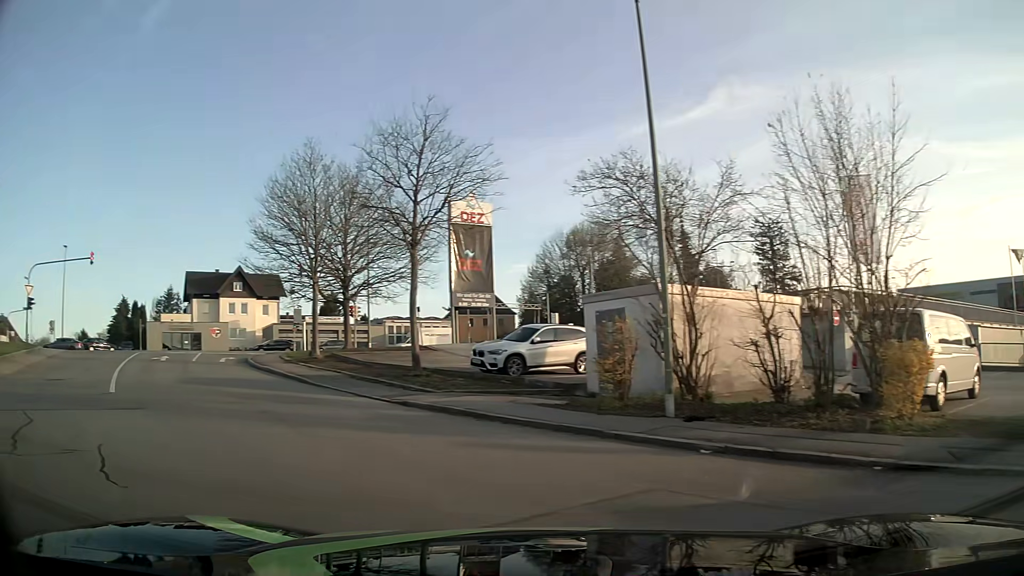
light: Day
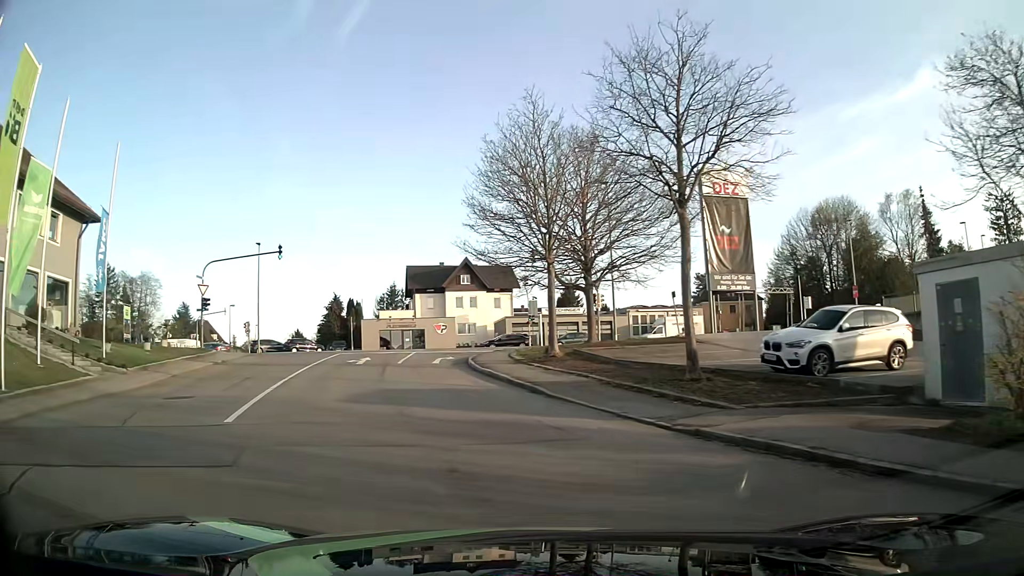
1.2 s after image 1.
(-1.3, +5.6) m; -21°
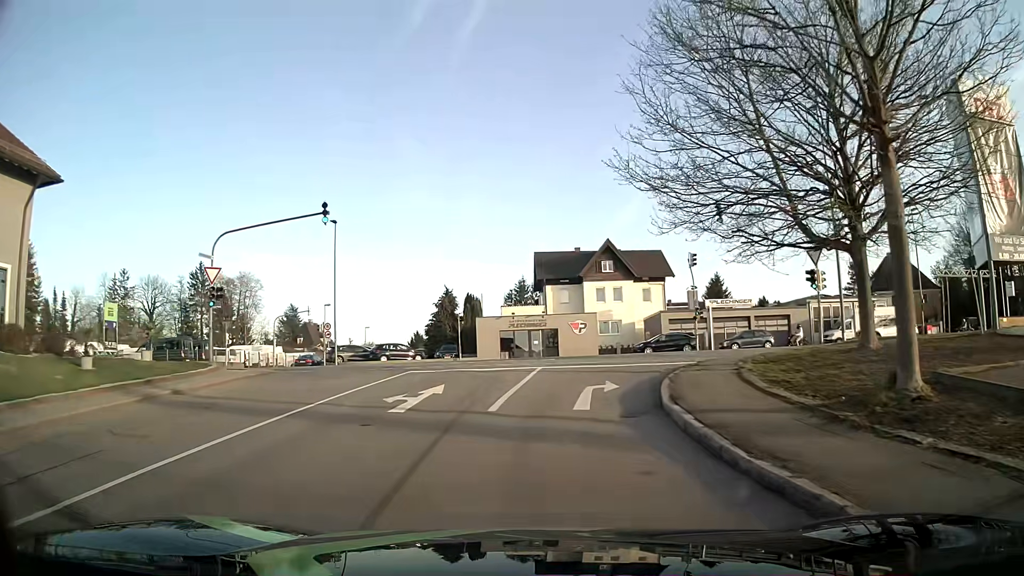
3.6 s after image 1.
(-2.2, +15.0) m; -12°
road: residential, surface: asphalt
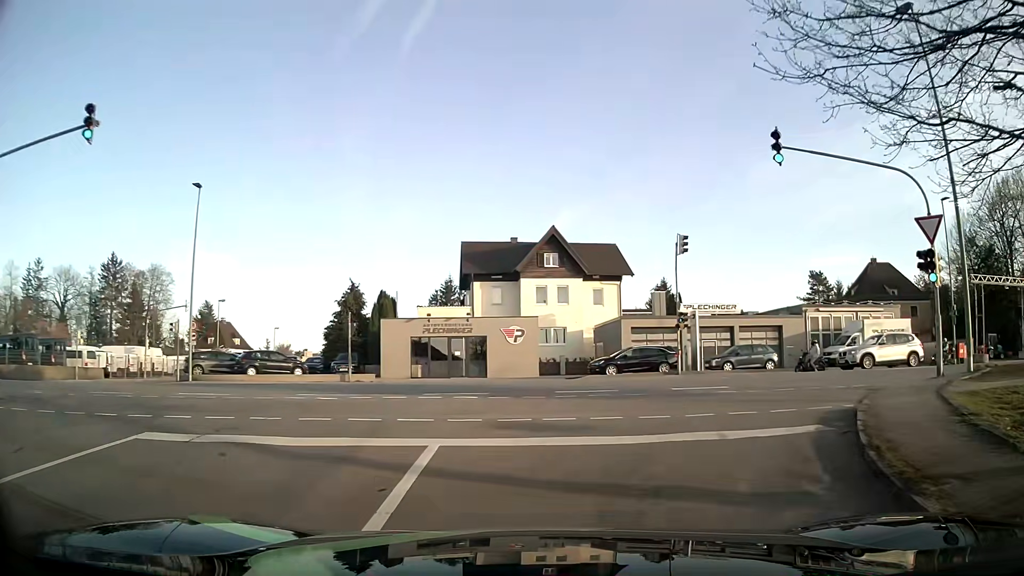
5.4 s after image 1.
(+0.3, +12.7) m; +6°
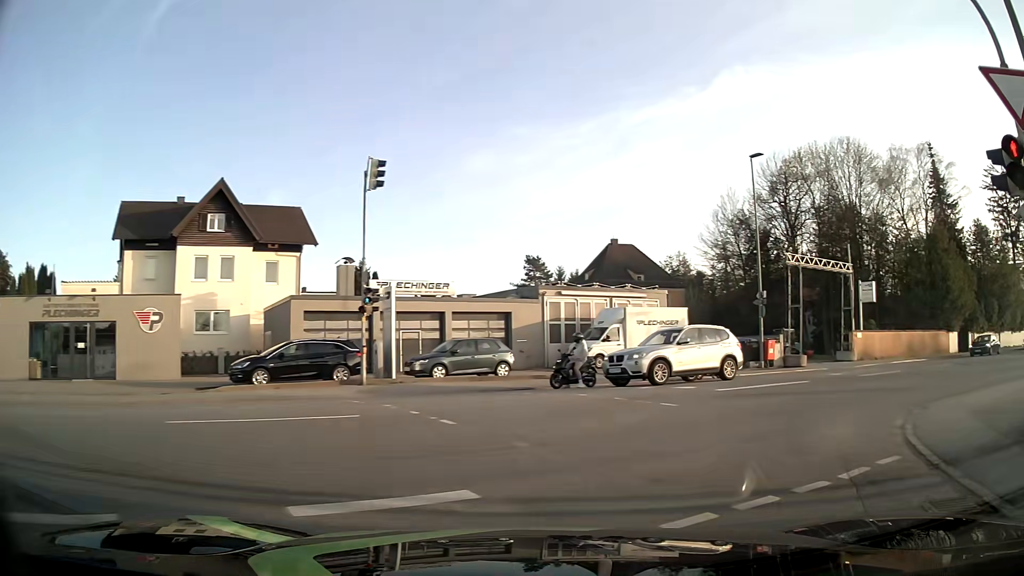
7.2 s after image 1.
(+2.2, +11.4) m; +25°
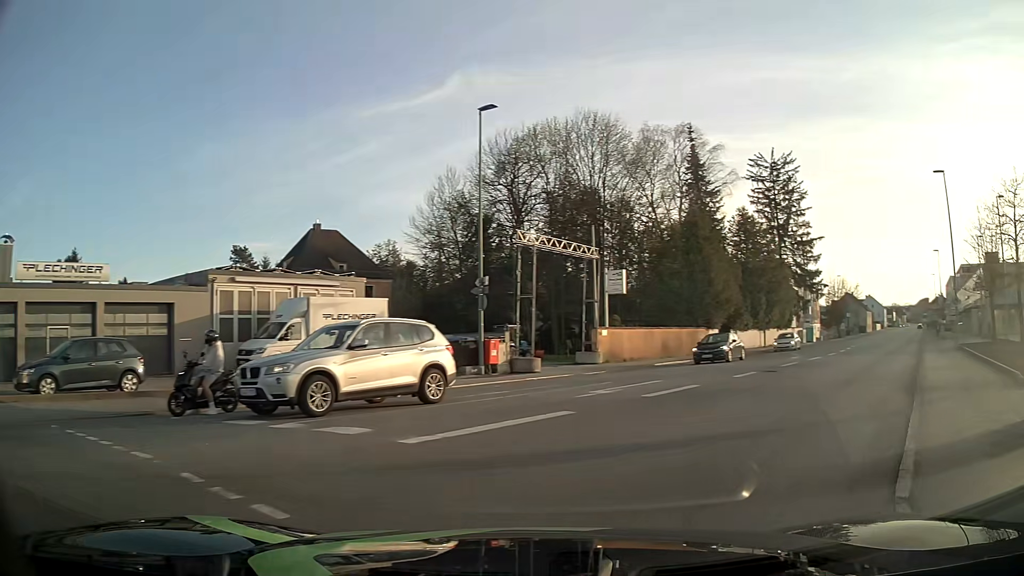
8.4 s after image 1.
(+1.5, +7.0) m; +26°
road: tertiary
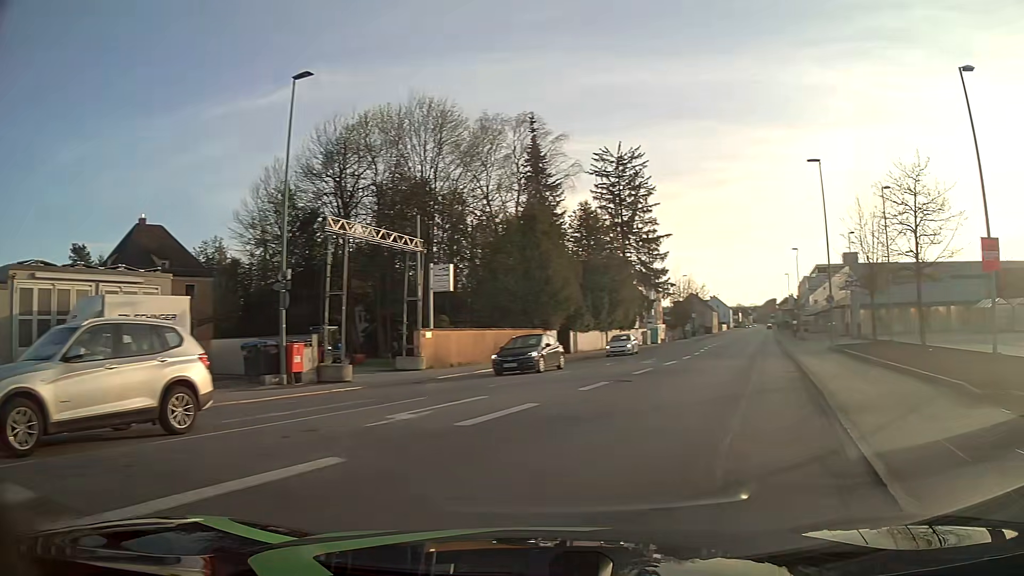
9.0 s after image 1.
(+0.4, +3.7) m; +13°
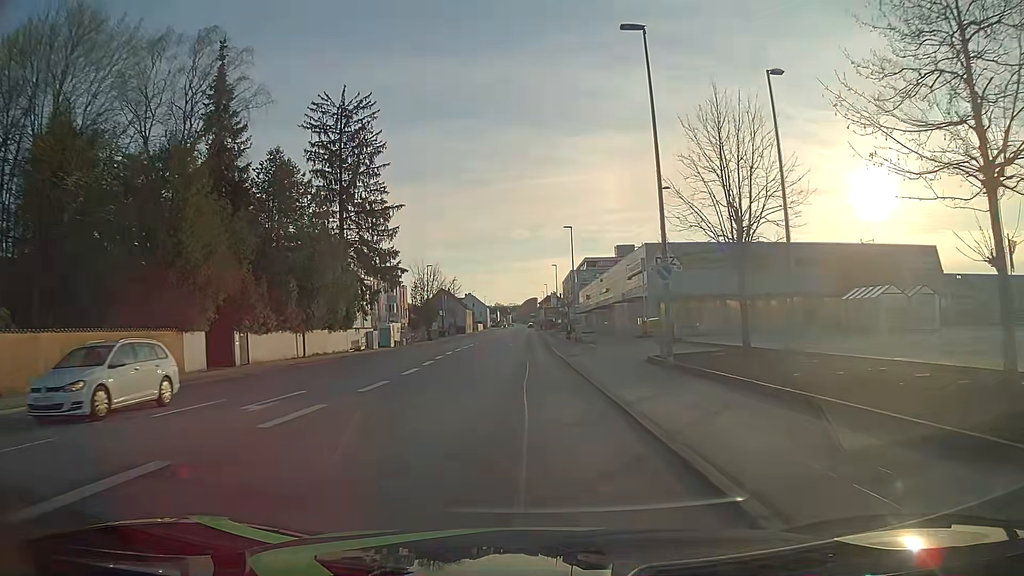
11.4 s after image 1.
(+5.0, +16.9) m; +21°
(0, +10) (0, +20) (-1, +30) (-1, +40) (-1, +50) (-1, +60) (-1, +70) (-1, +80) (-1, +90) (-1, +100) m
